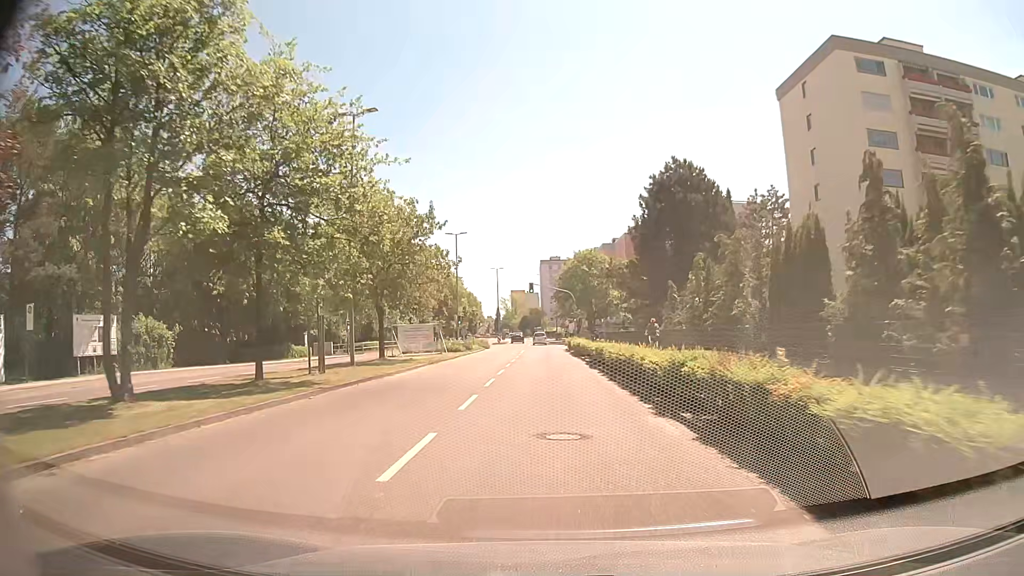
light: Day
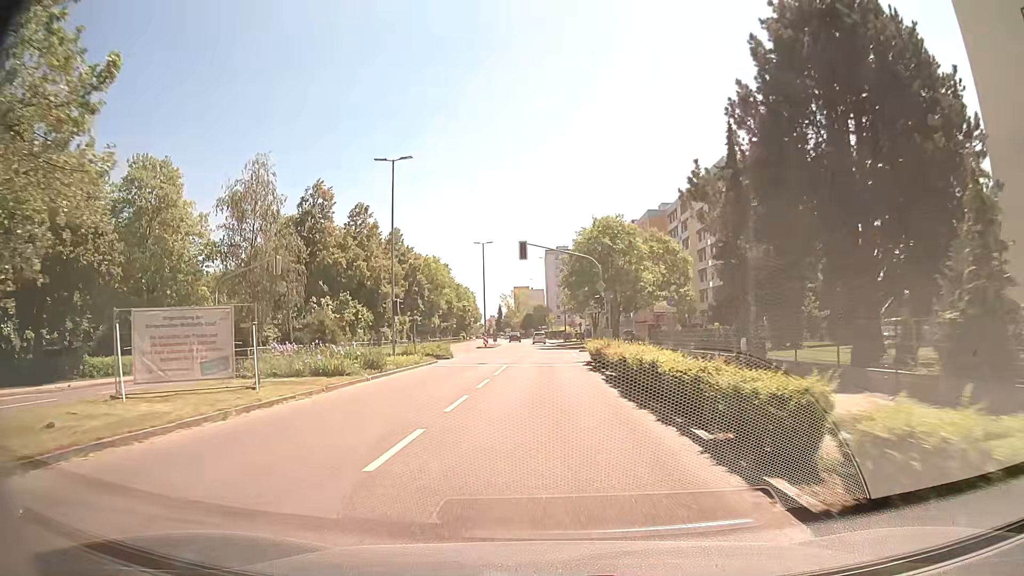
(+0.1, +27.4) m; 0°
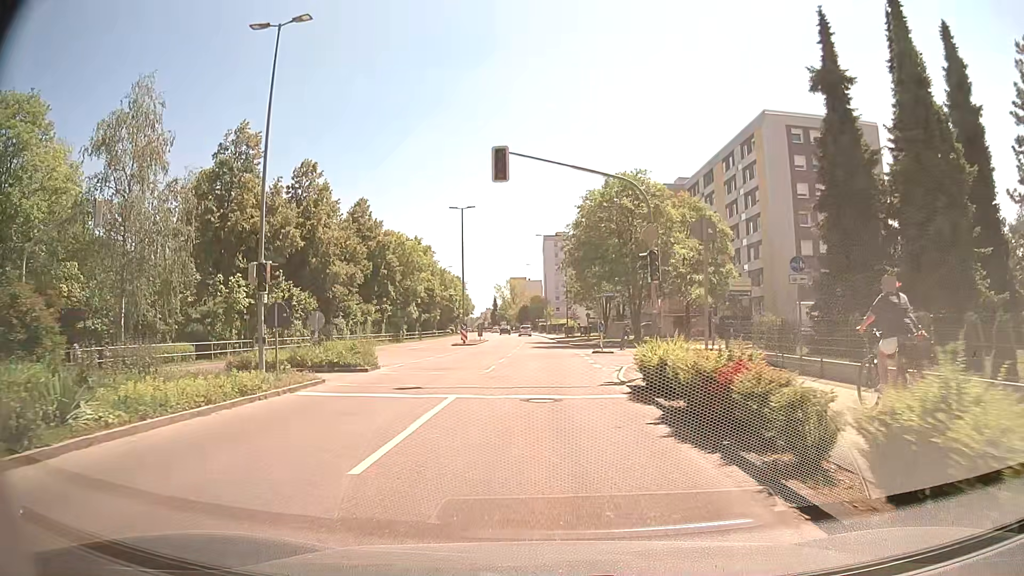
(-0.1, +16.3) m; 0°
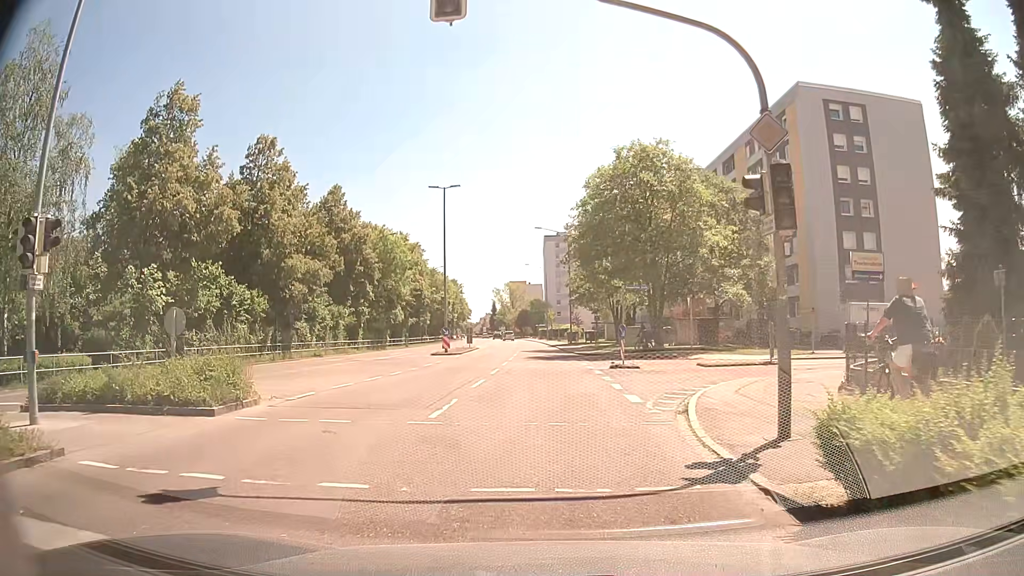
(0.0, +9.5) m; 0°
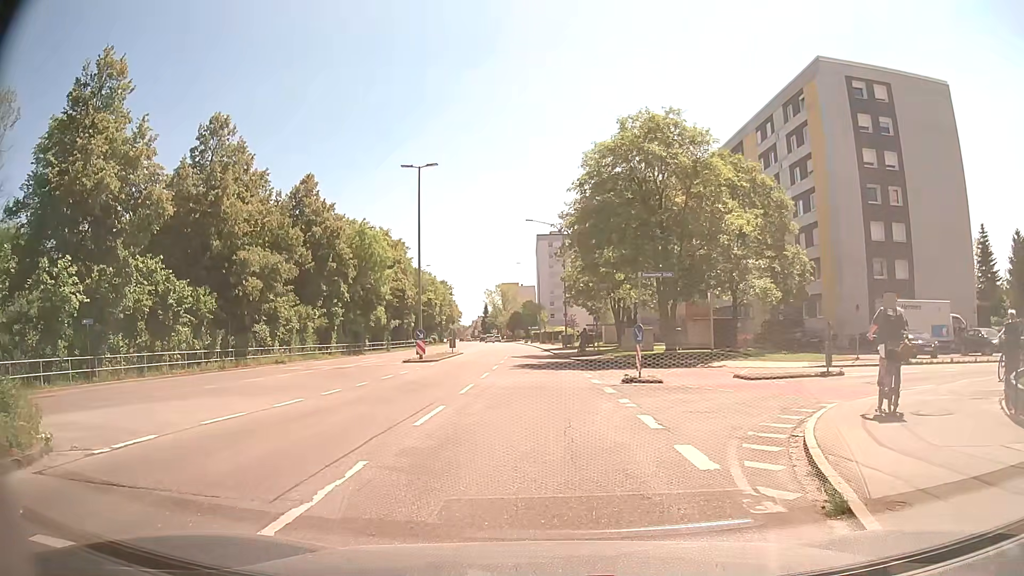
(+0.1, +6.4) m; 0°
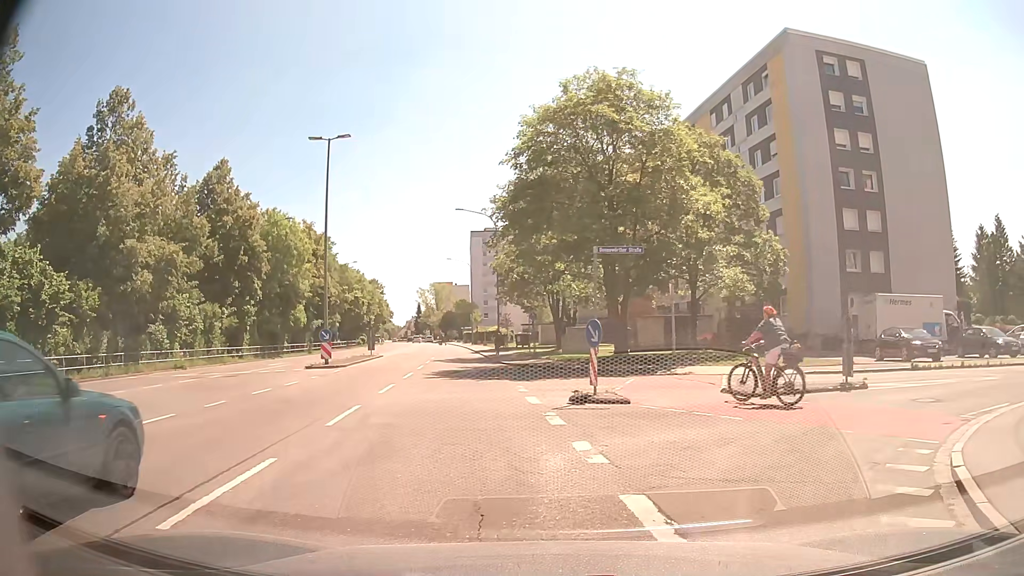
(+0.3, +5.7) m; +7°
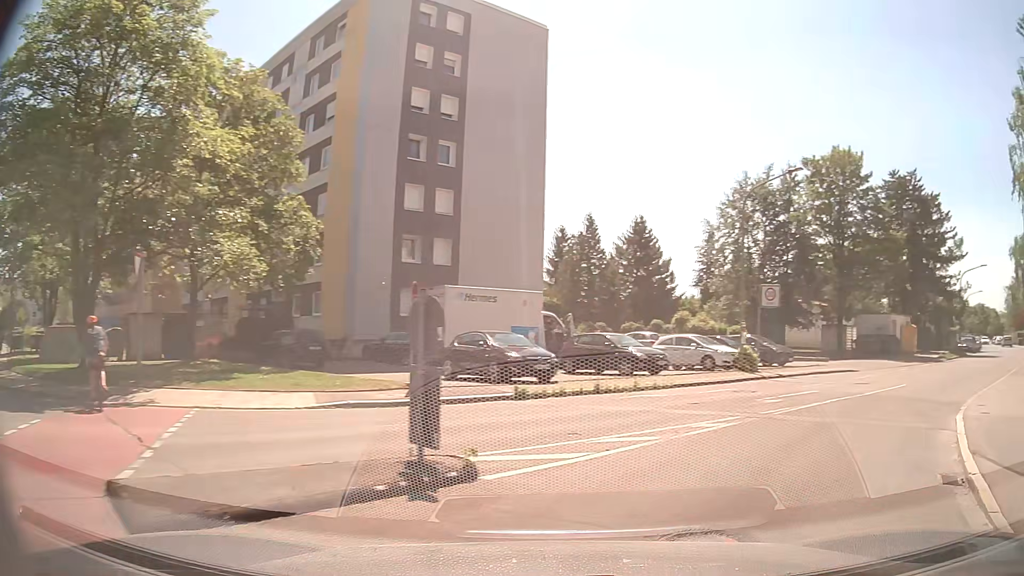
(+2.5, +9.7) m; +36°
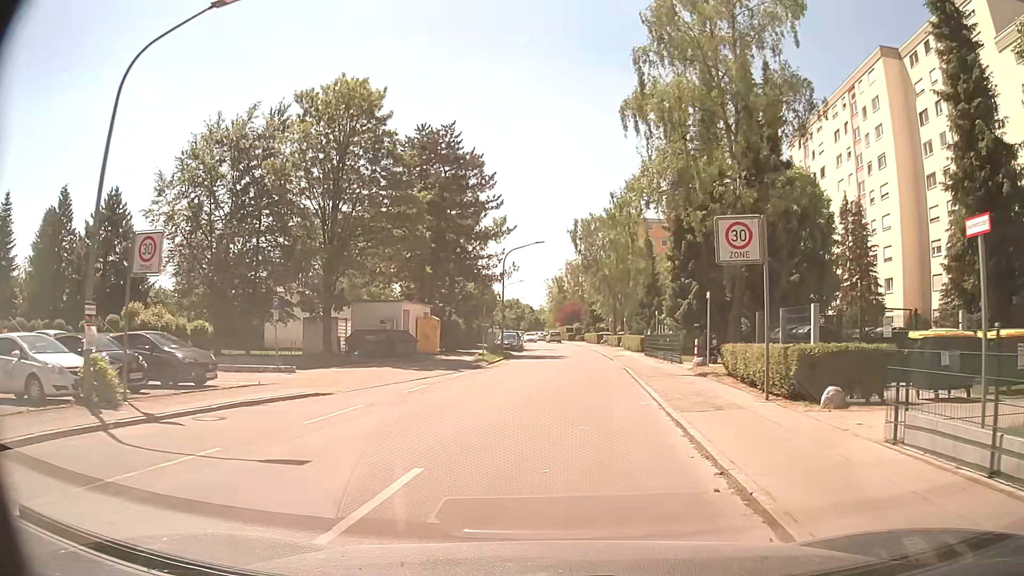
(+6.5, +12.7) m; +43°
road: residential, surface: asphalt
(0, +10) (+1, +20) (+2, +30) (+2, +40) (+3, +50) (+3, +60) (+3, +70) (+2, +80) (+2, +90) (0, +100) m
